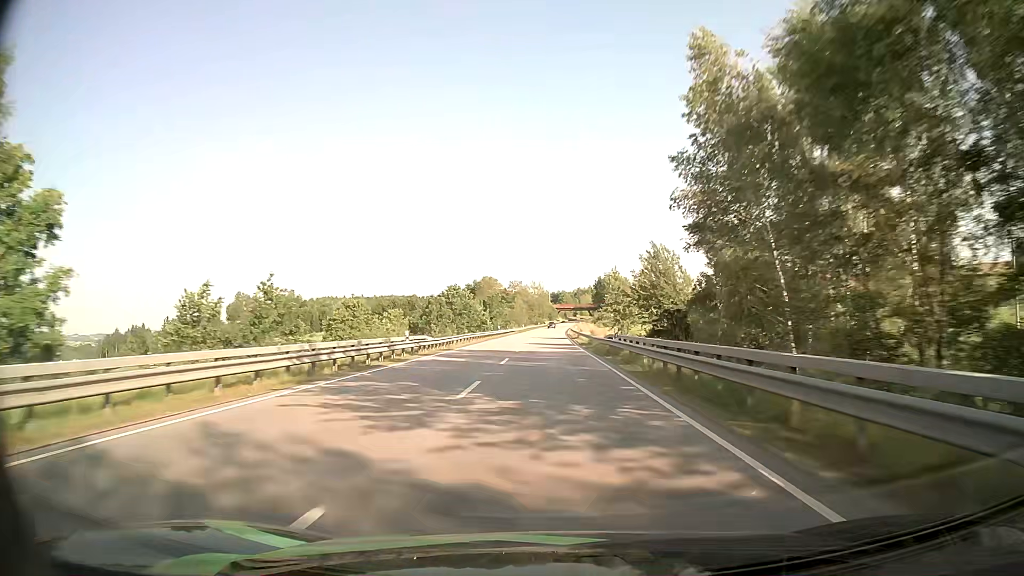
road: primary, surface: asphalt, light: Day
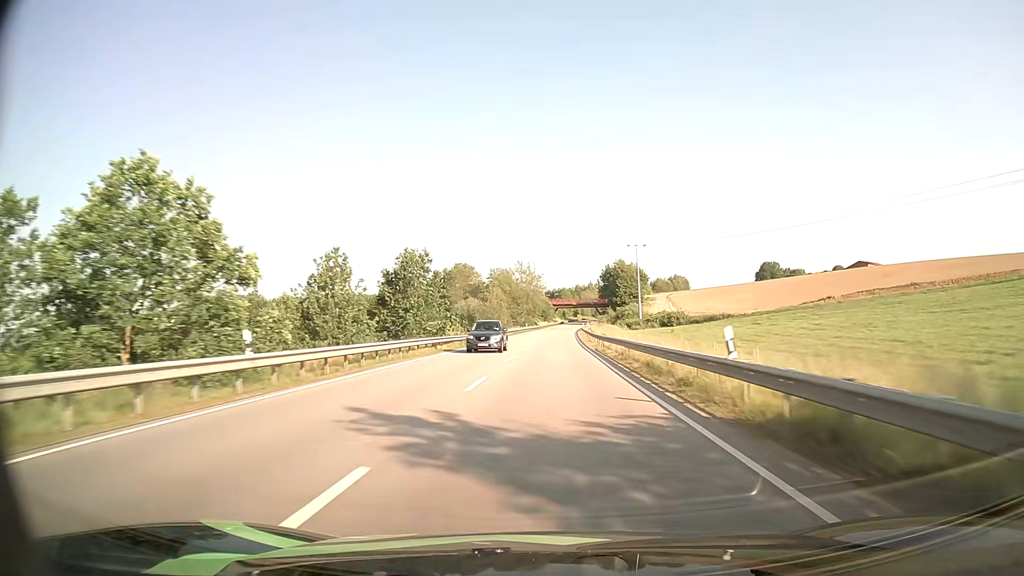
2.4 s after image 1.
(+0.3, +69.4) m; 0°
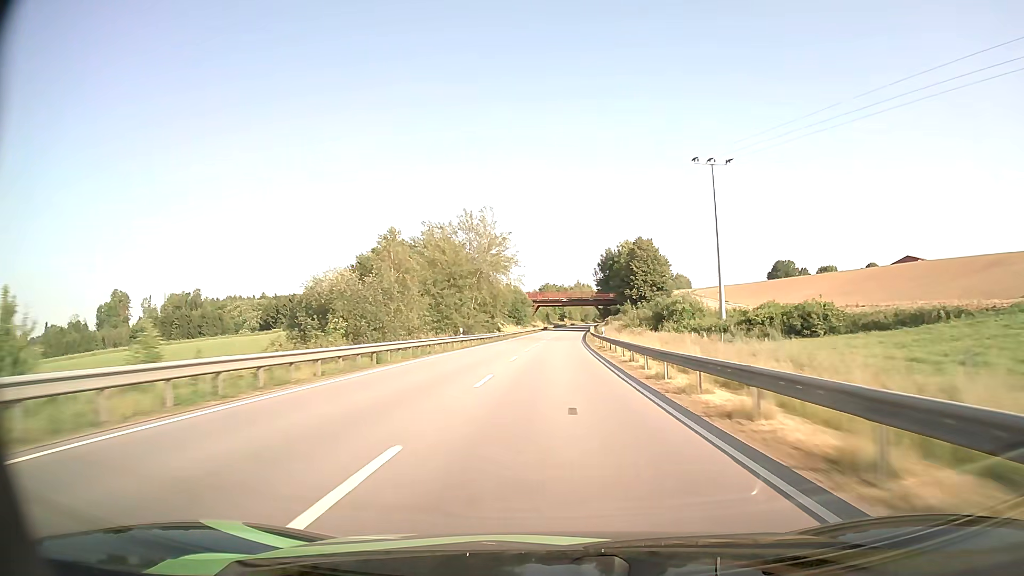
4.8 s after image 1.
(+0.9, +69.5) m; +2°
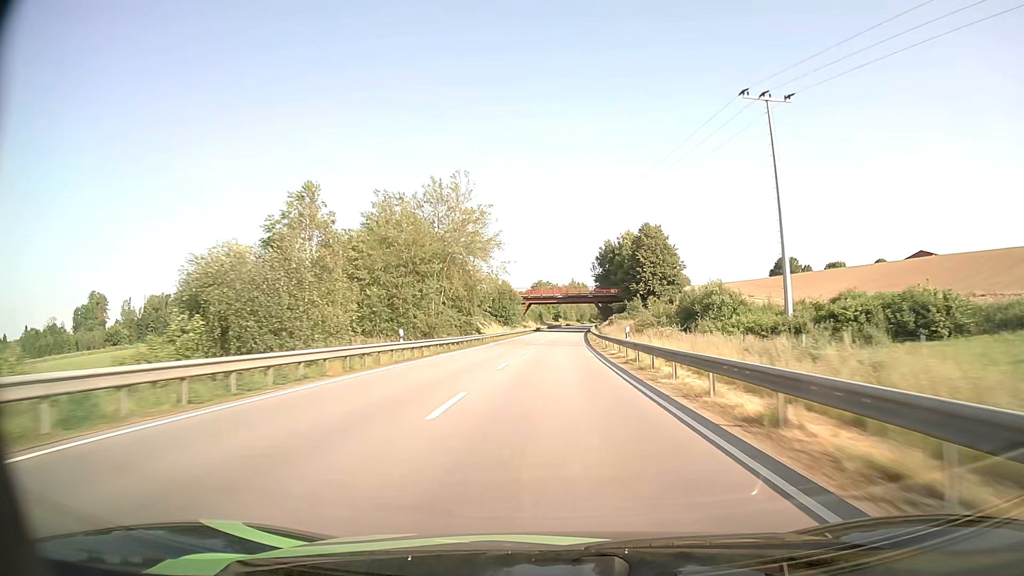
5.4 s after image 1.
(+0.1, +17.4) m; +1°
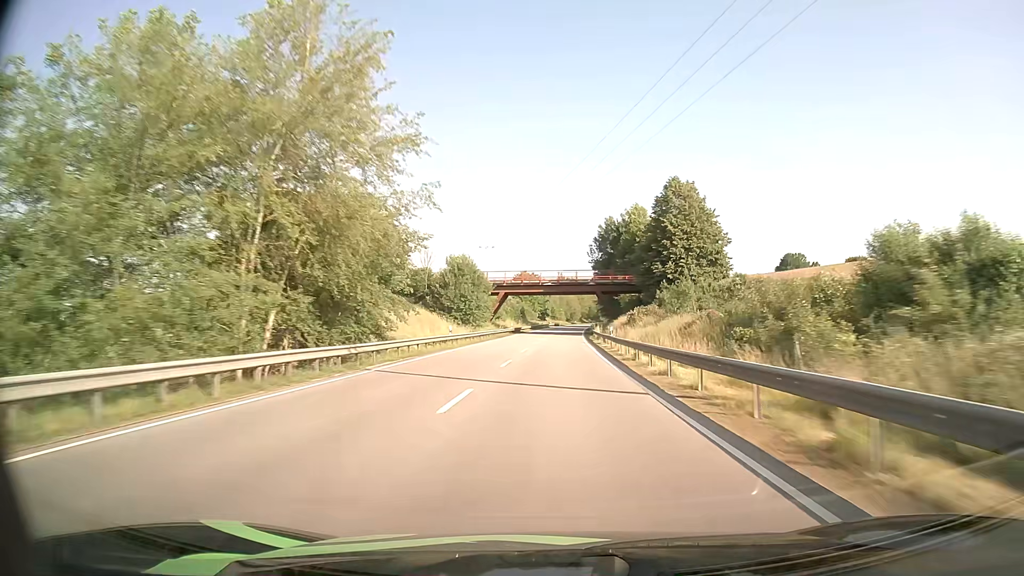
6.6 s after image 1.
(+0.4, +34.8) m; +1°
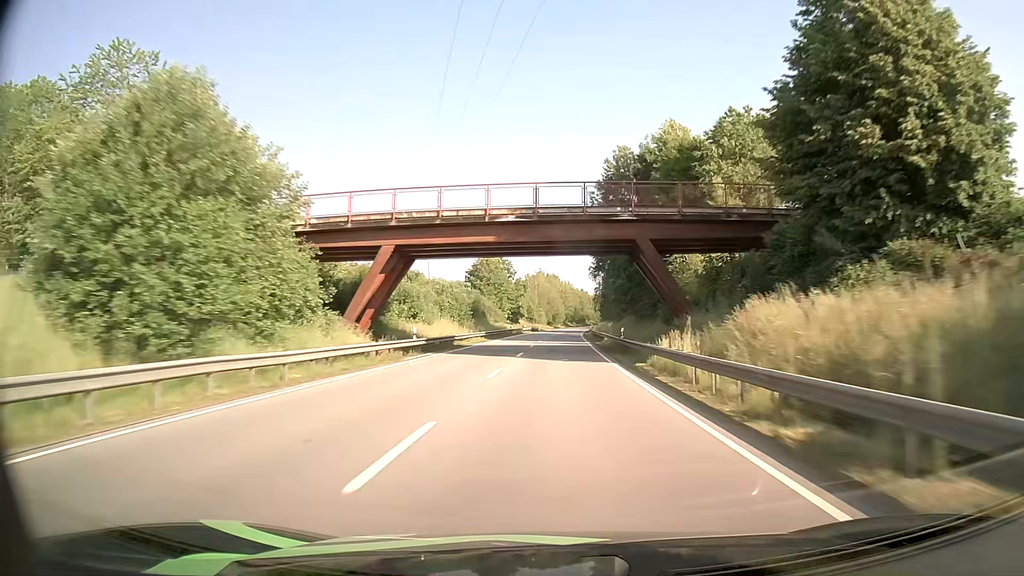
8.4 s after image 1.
(+0.8, +52.2) m; +2°
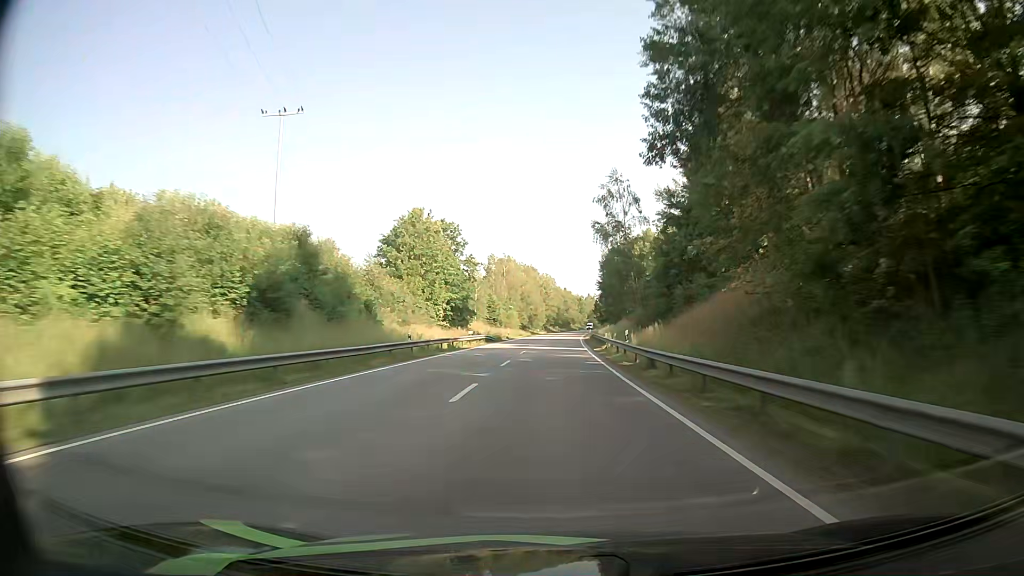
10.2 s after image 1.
(+0.9, +52.1) m; +2°
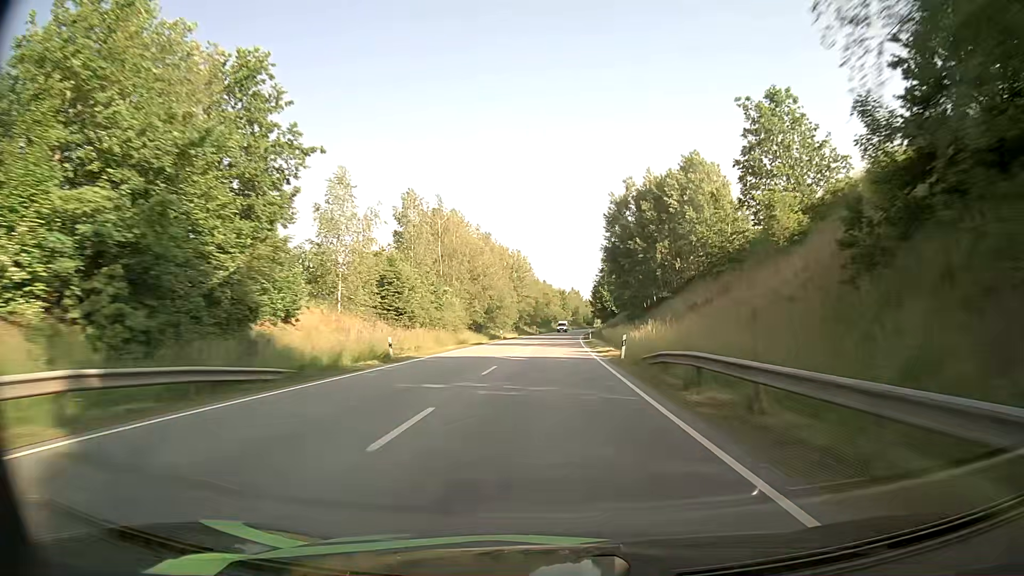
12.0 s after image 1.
(+0.8, +52.2) m; +2°
(0, +10) (0, +20) (0, +30) (0, +40) (+1, +50) (+1, +60) (+1, +70) (+2, +80) (+2, +90) (+3, +100) m
